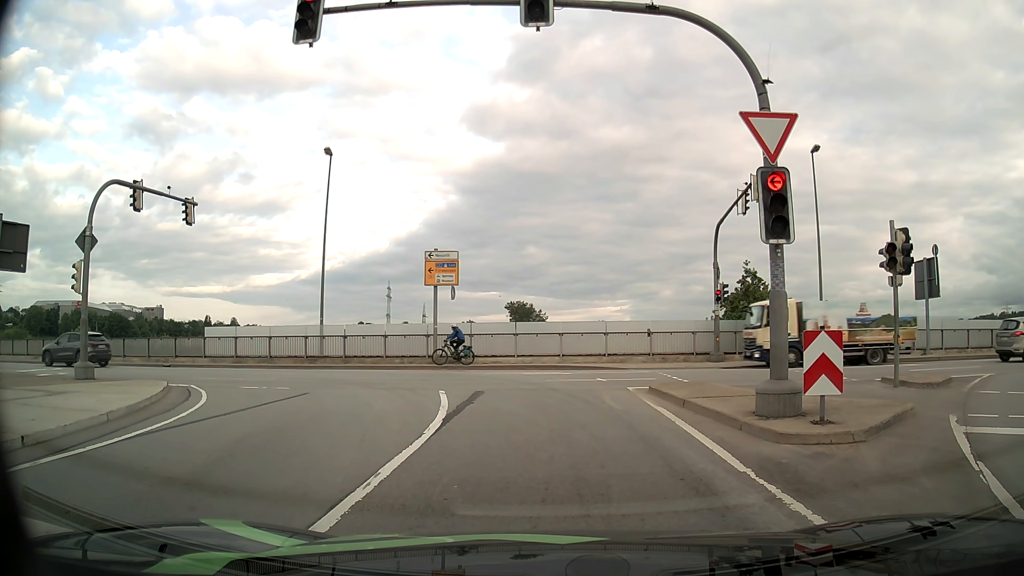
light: Day
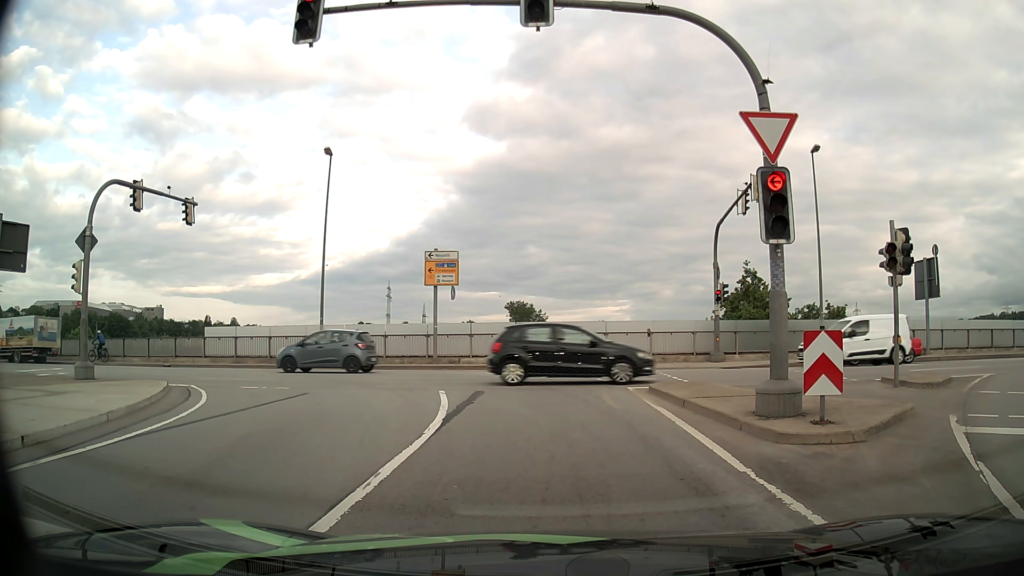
(0.0, 0.0) m; 0°
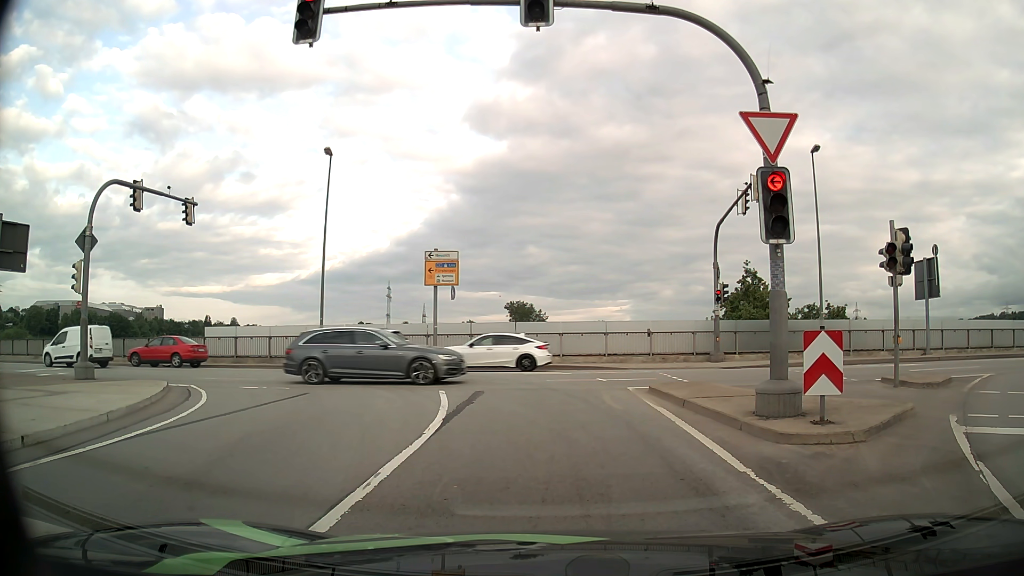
(0.0, 0.0) m; 0°
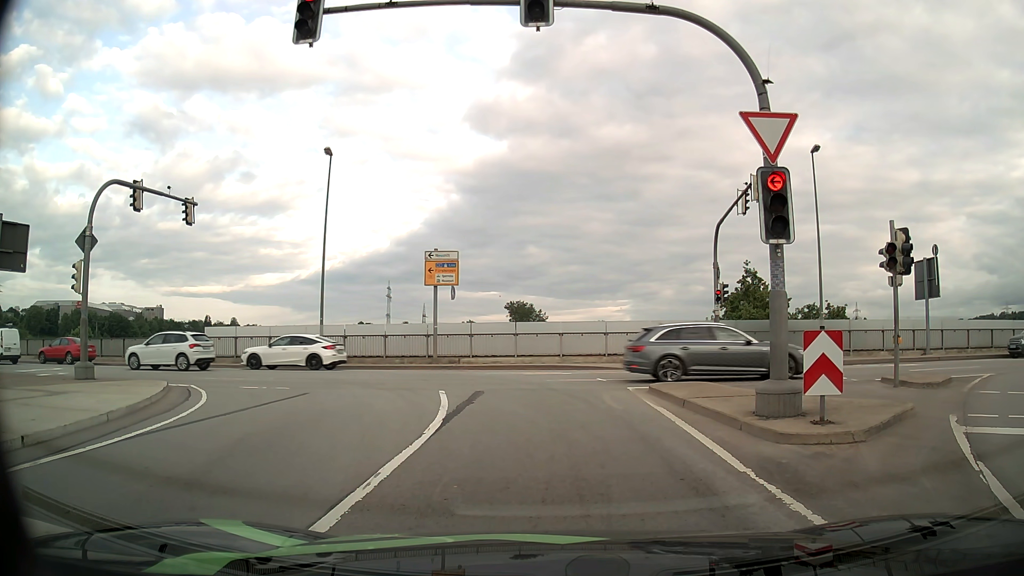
(0.0, 0.0) m; 0°
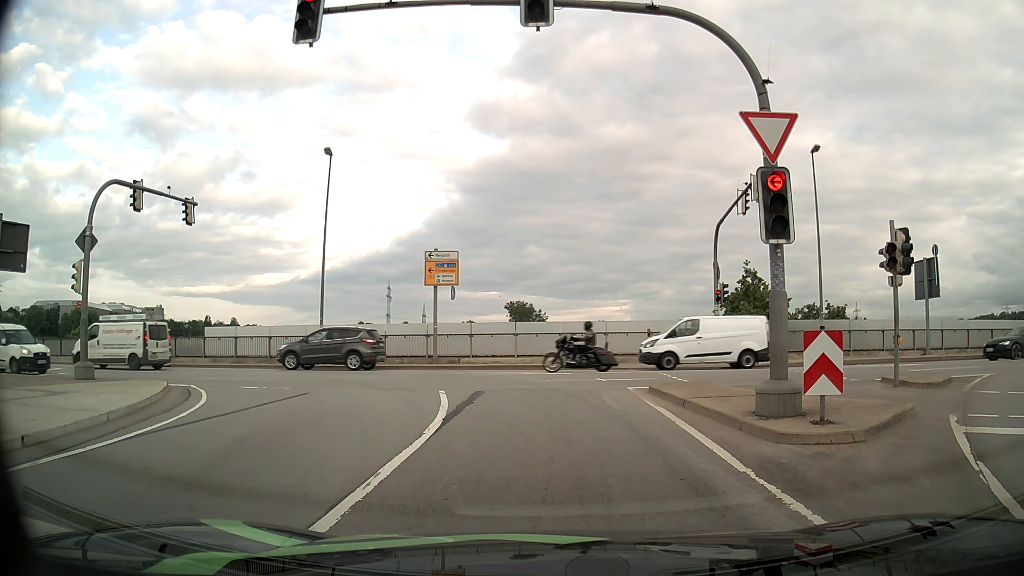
(0.0, 0.0) m; 0°
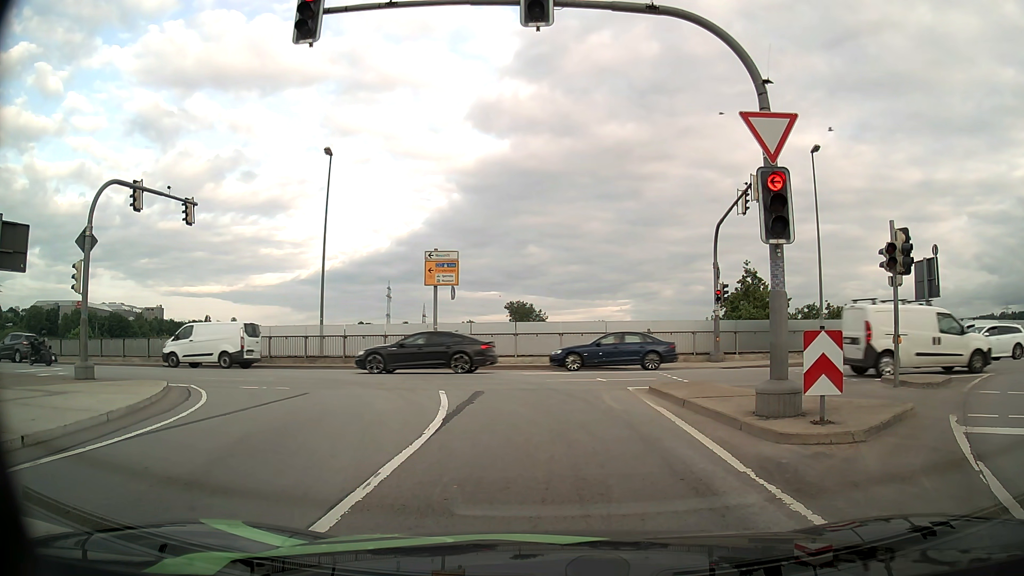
(0.0, 0.0) m; 0°
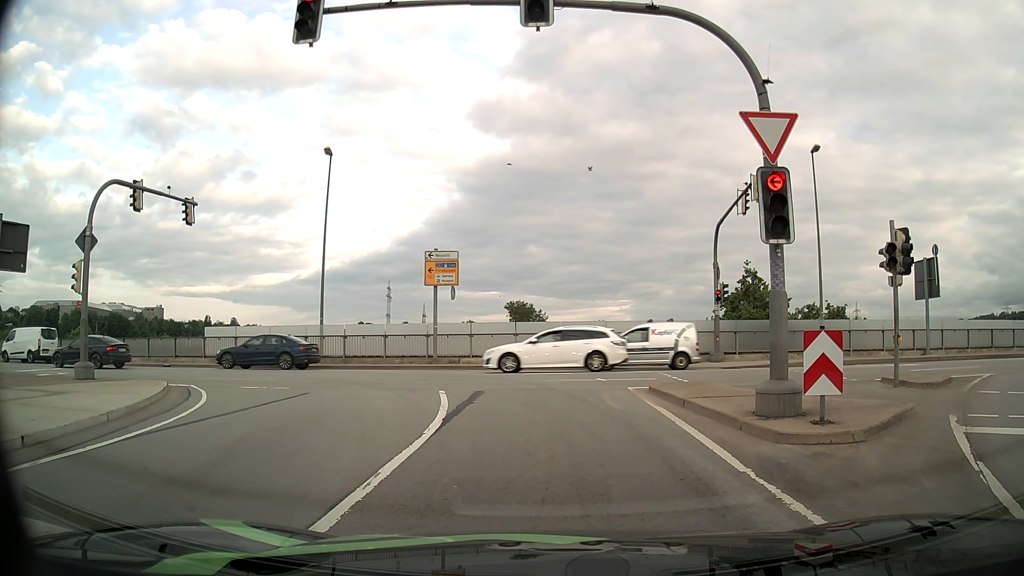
(0.0, 0.0) m; 0°
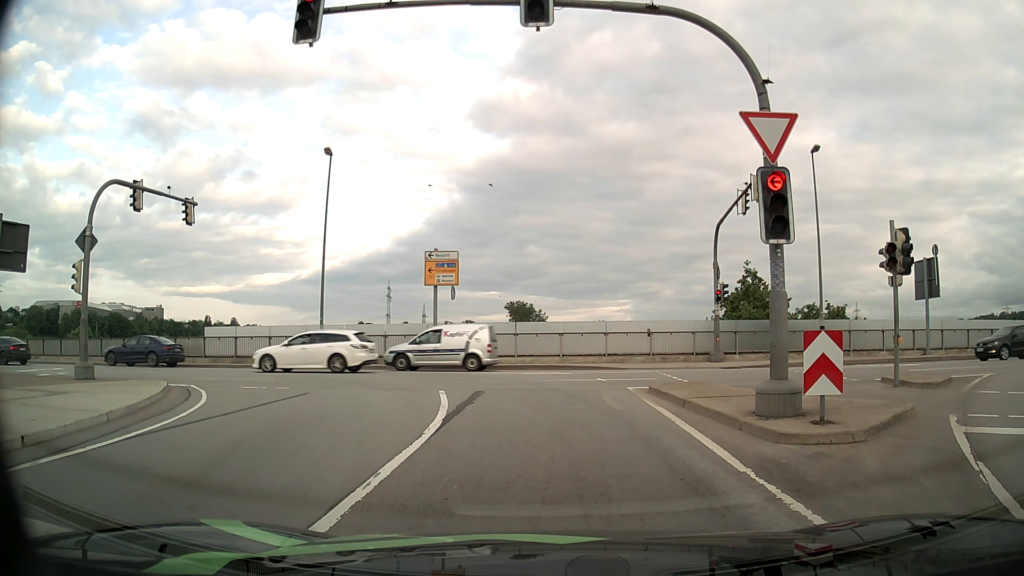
(0.0, 0.0) m; 0°
